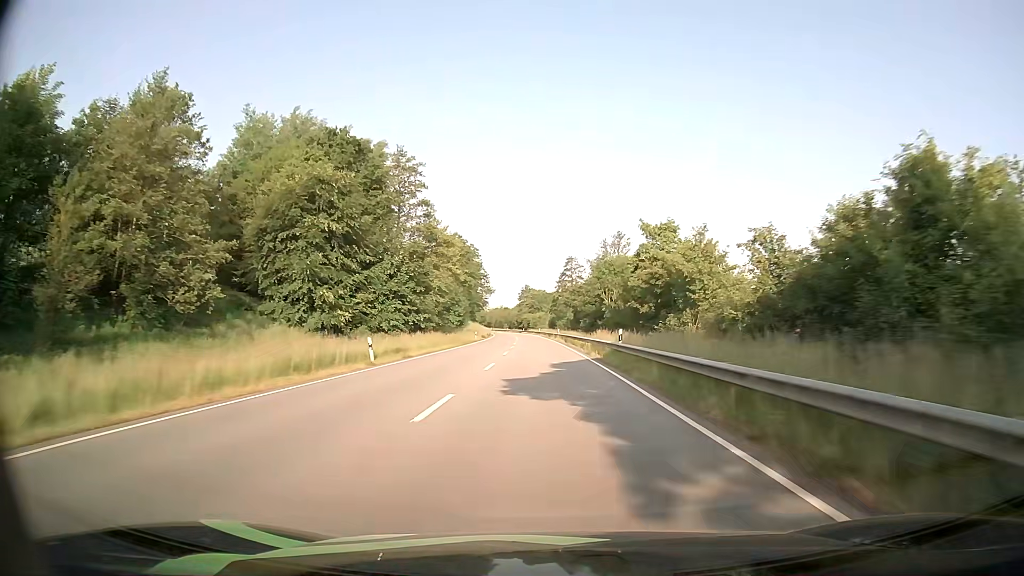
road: primary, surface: asphalt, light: Day
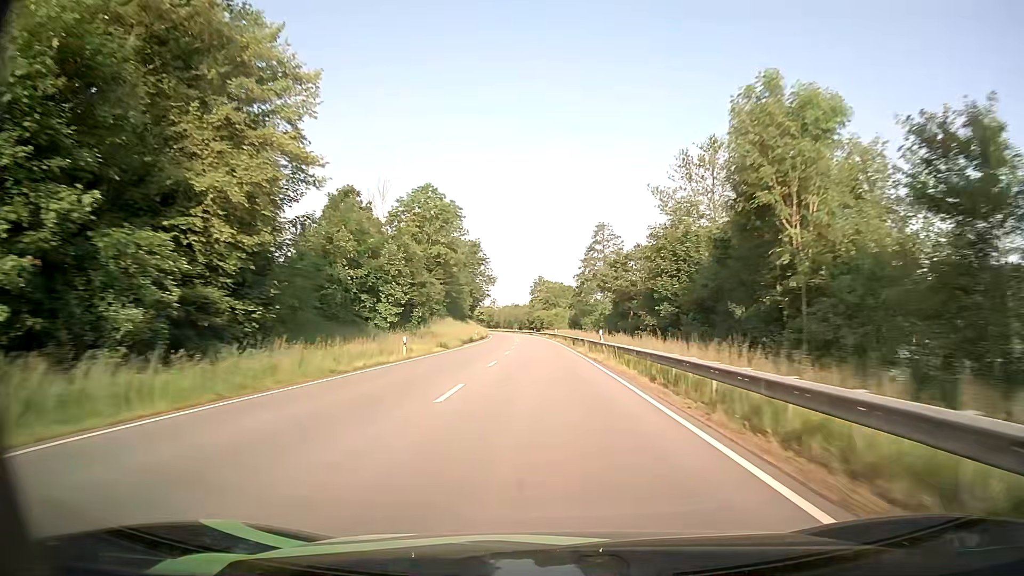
(-0.6, +45.6) m; -2°
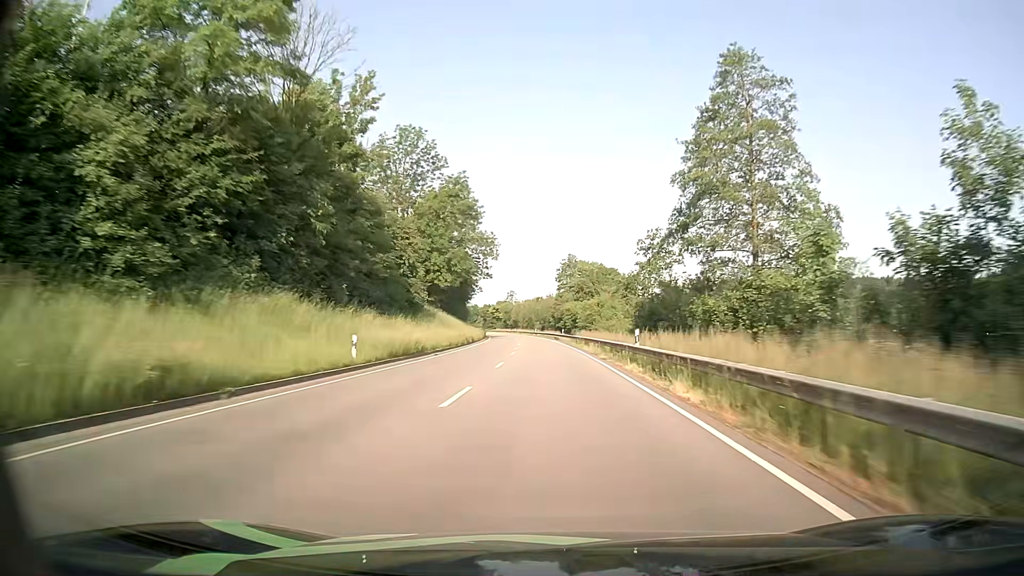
(-1.0, +61.3) m; -2°
(0, +10) (0, +20) (0, +30) (-1, +40) (-1, +50) (-1, +60) (-1, +70) (-2, +80) (-2, +90) (-3, +100) m
